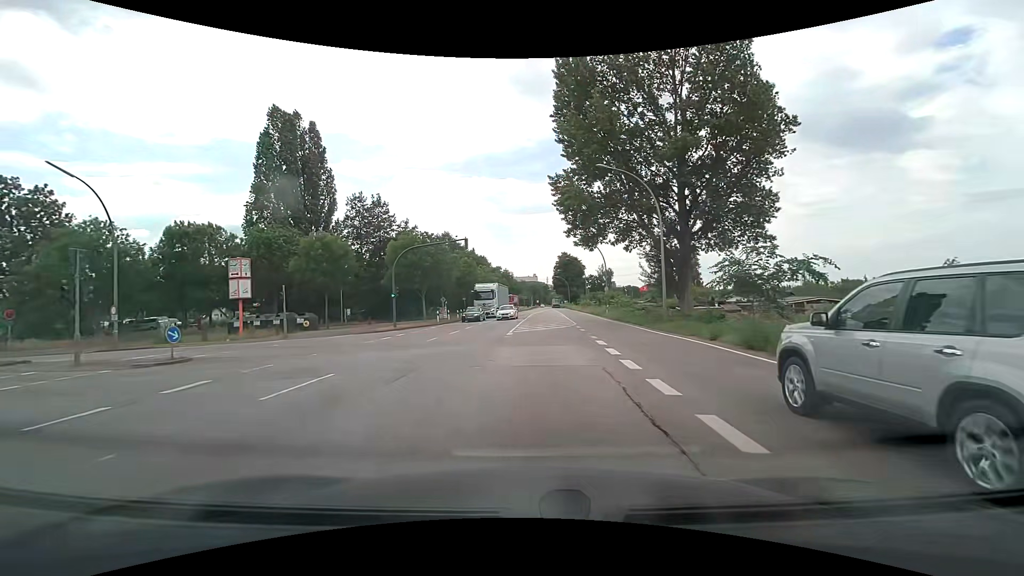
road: secondary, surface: asphalt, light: Day
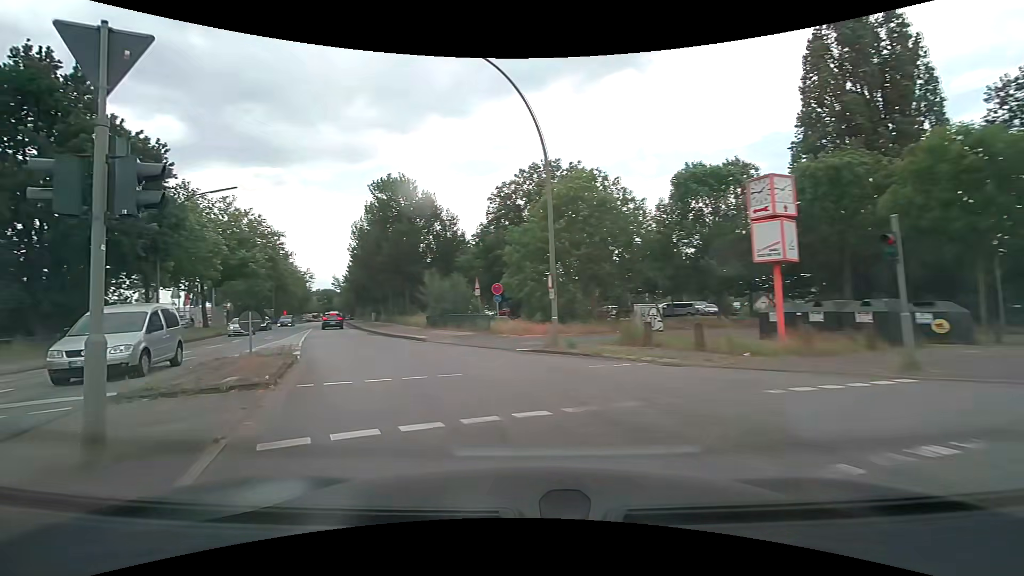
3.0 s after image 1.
(-9.2, +19.5) m; -59°
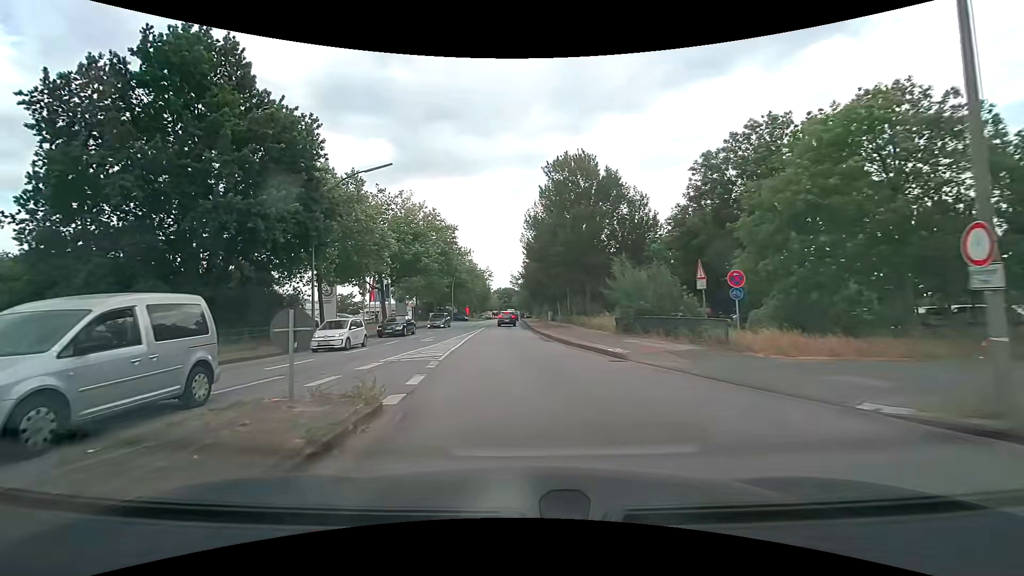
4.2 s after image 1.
(-1.9, +8.8) m; -21°
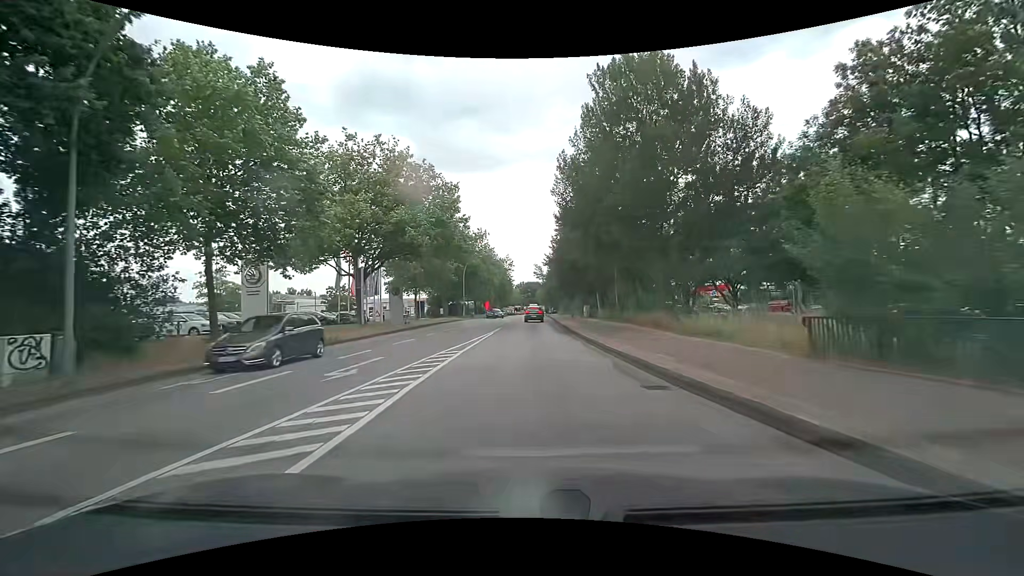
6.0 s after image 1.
(-0.6, +17.0) m; -2°
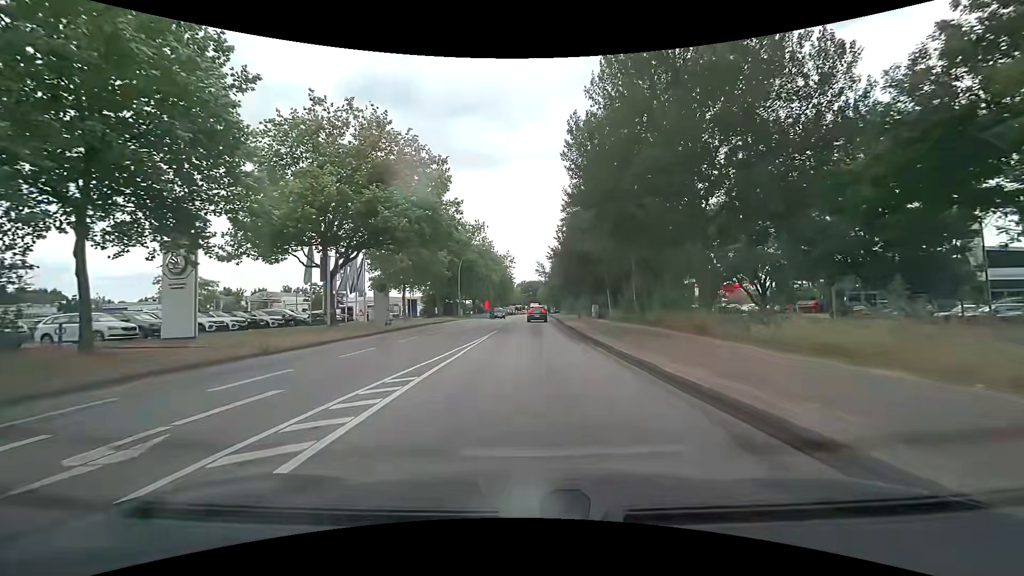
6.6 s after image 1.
(0.0, +6.7) m; 0°
